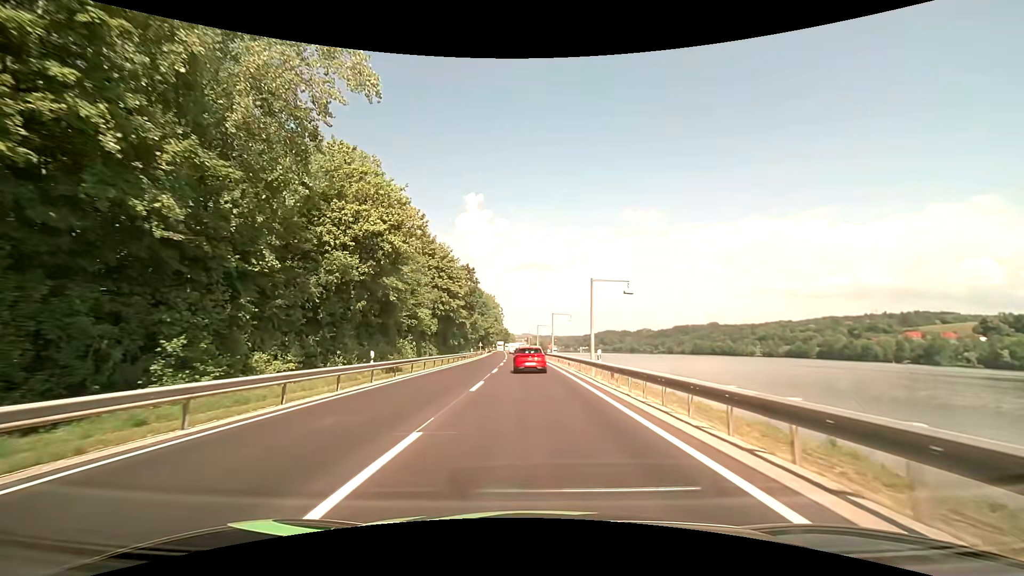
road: primary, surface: asphalt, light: Day
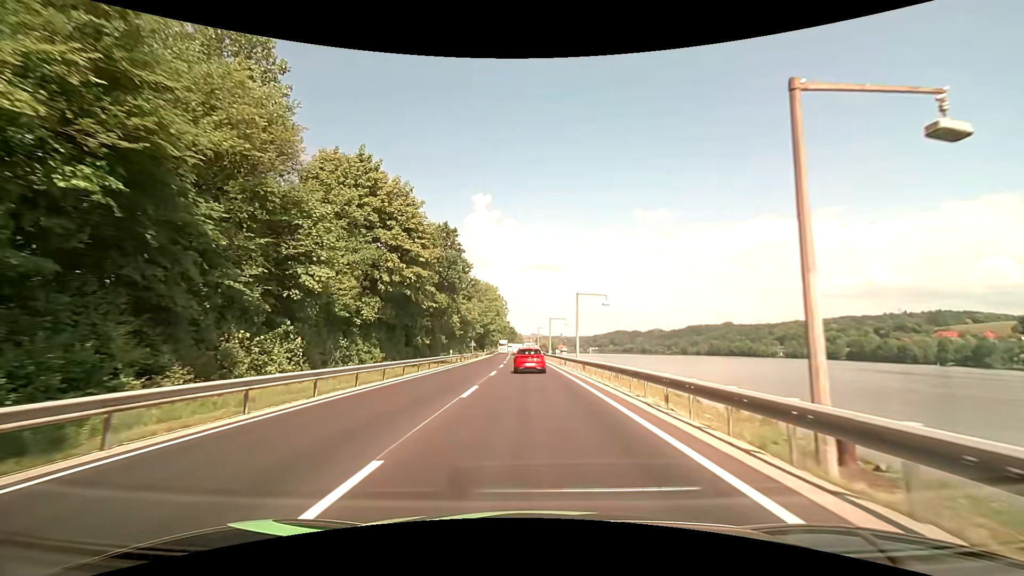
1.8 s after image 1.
(-0.2, +26.1) m; -1°
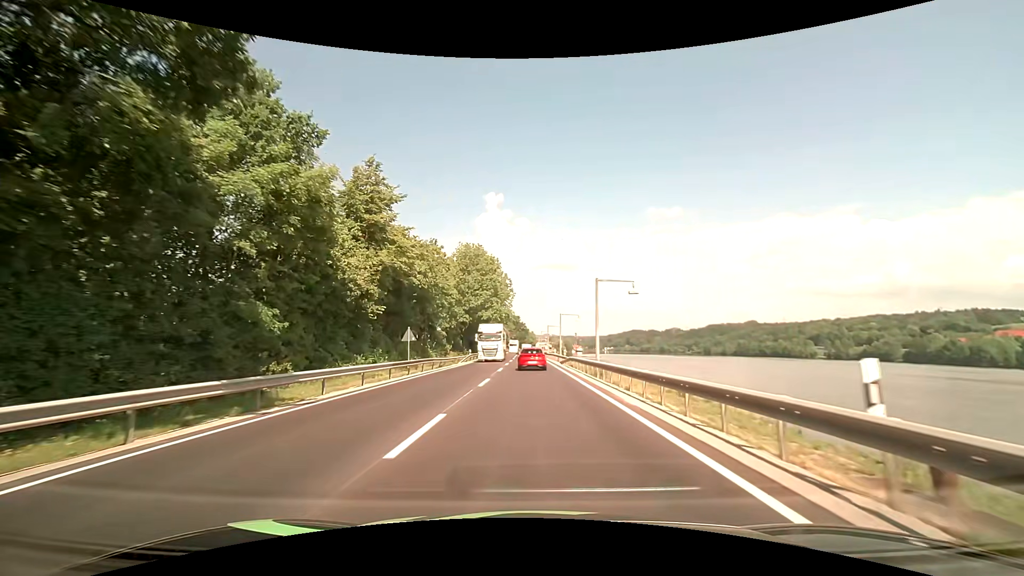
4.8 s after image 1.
(-0.6, +44.0) m; -2°
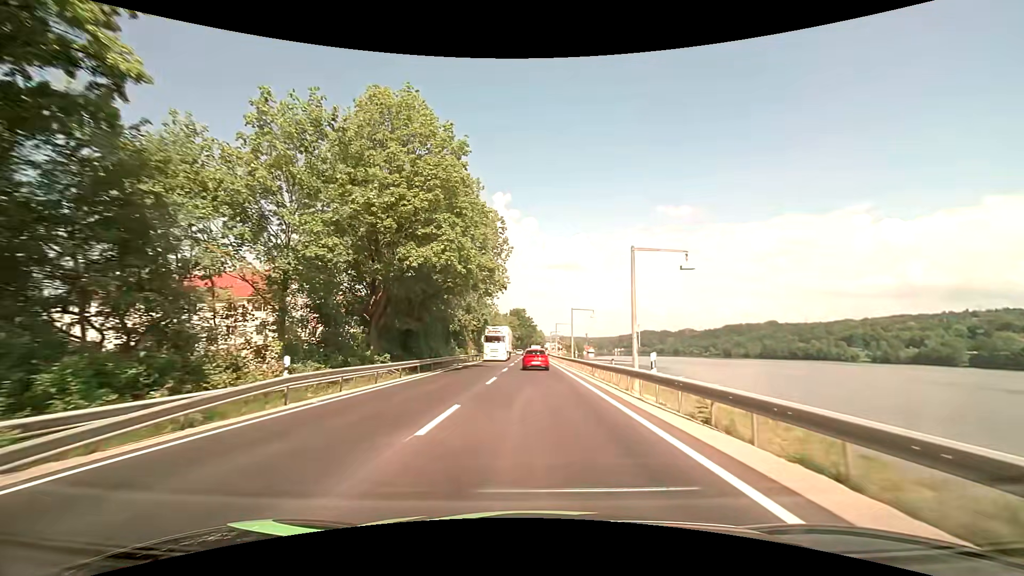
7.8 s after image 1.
(-0.2, +46.7) m; -1°
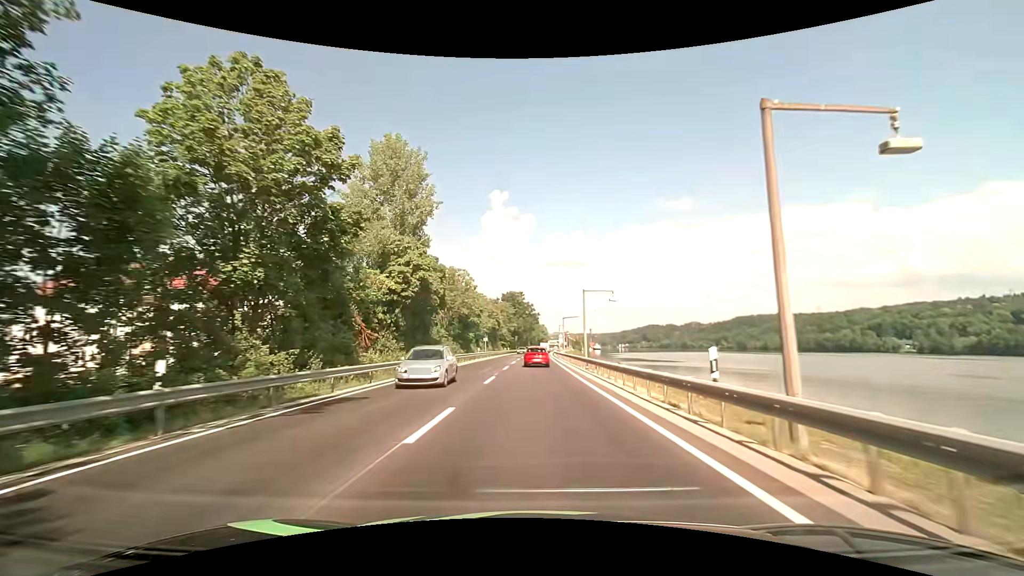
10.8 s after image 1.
(-0.1, +49.2) m; 0°
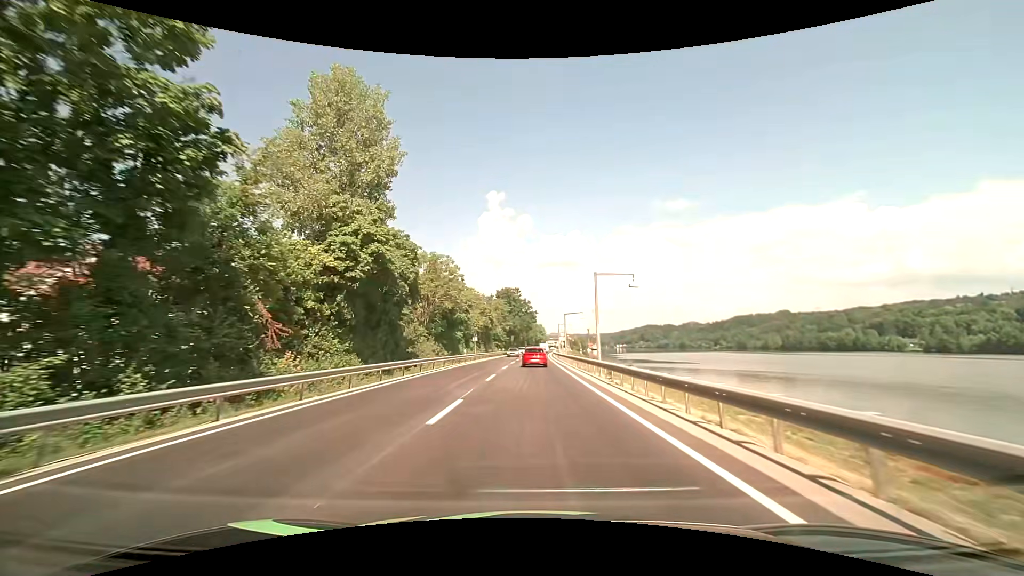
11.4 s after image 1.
(0.0, +10.1) m; 0°
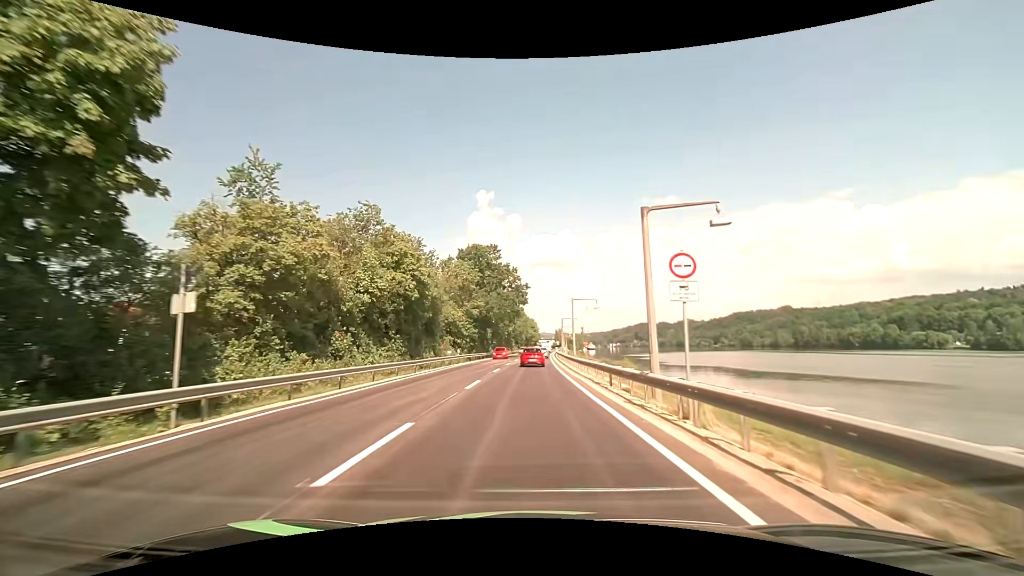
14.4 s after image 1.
(+0.4, +52.3) m; +1°
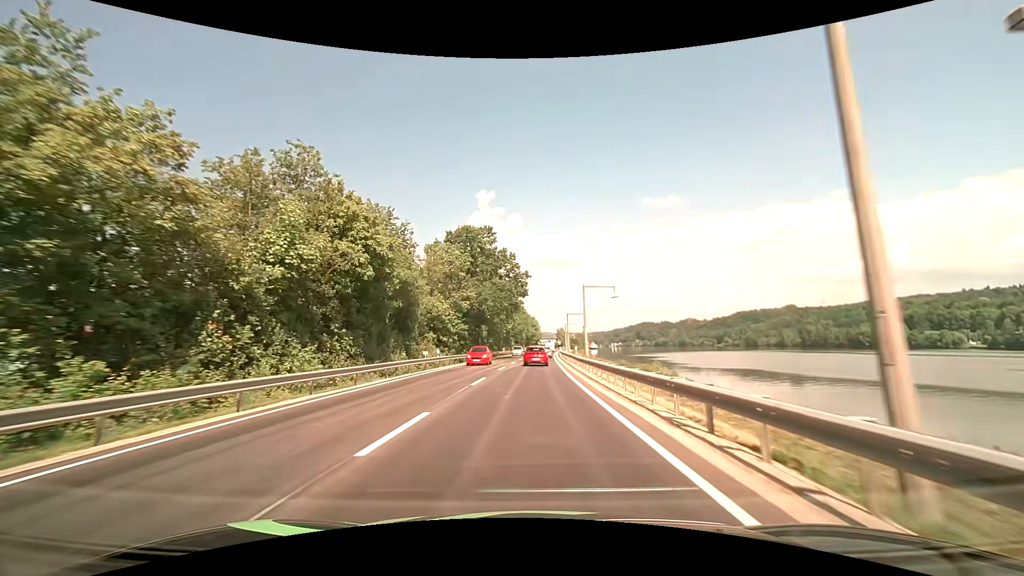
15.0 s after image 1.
(0.0, +10.7) m; 0°
(0, +10) (0, +20) (0, +30) (0, +40) (+1, +50) (+1, +60) (+1, +70) (+1, +80) (+2, +90) (+2, +100) m
